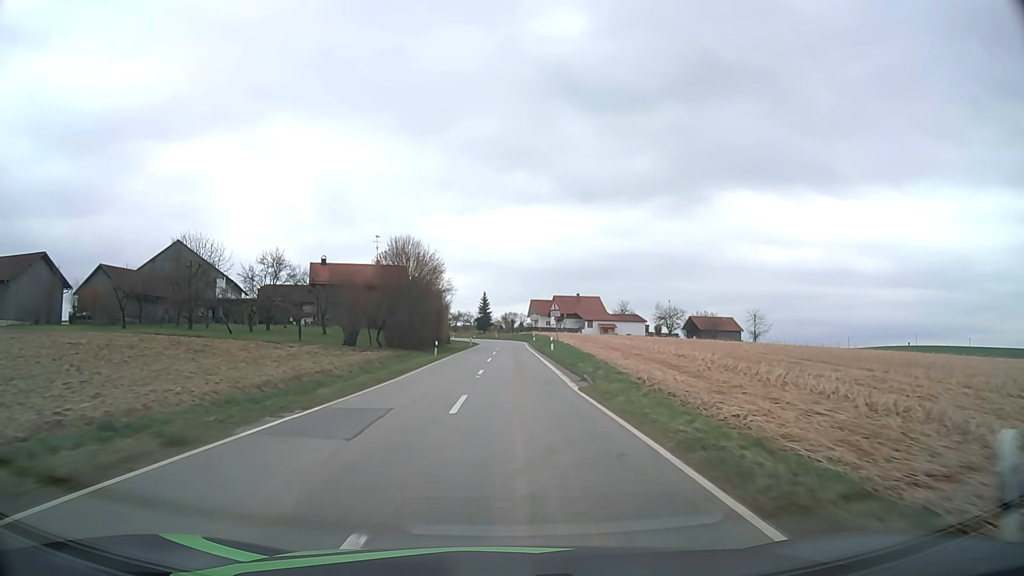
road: tertiary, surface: asphalt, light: Day
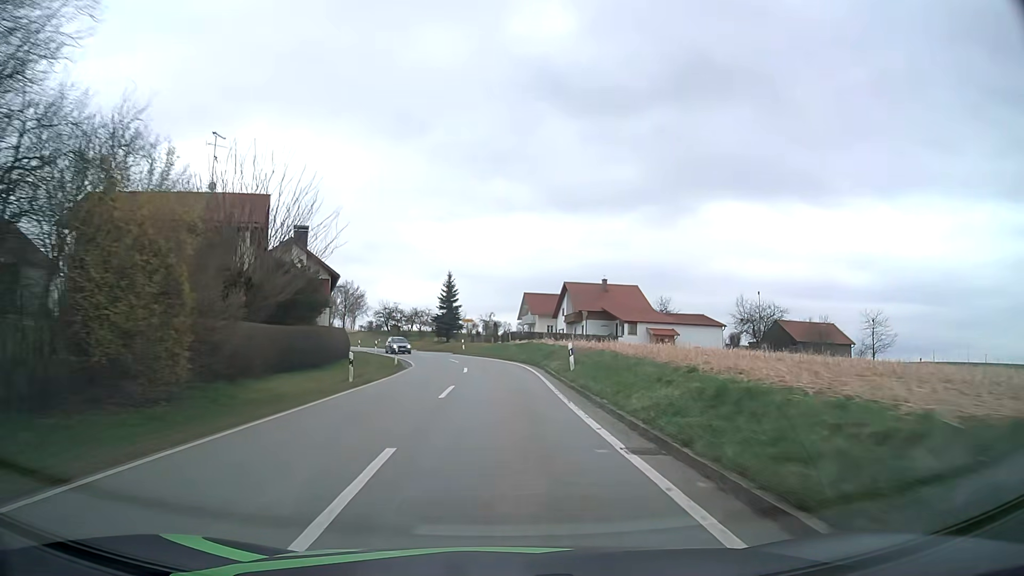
(+0.4, +55.5) m; +1°
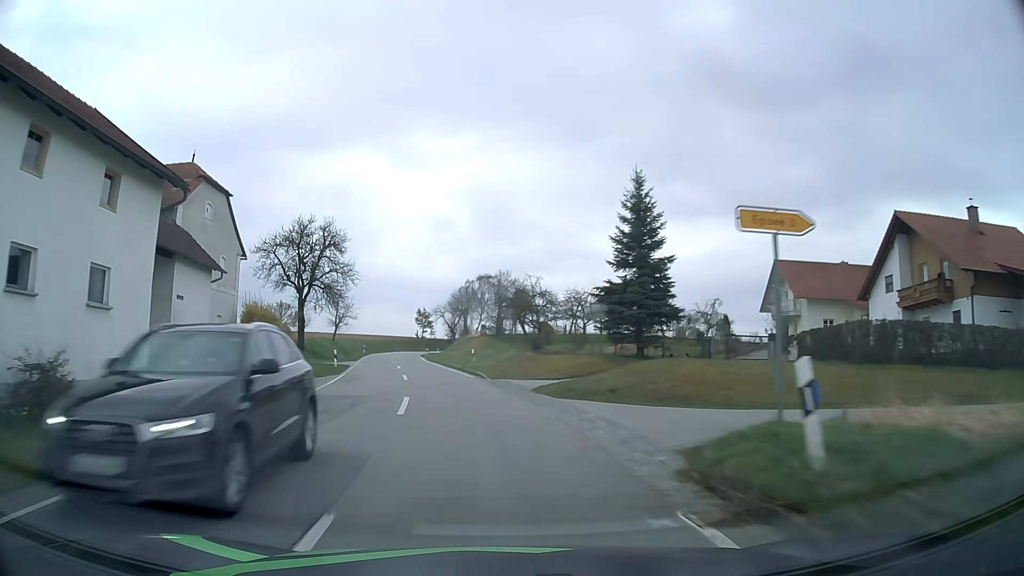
(-3.7, +50.4) m; -16°
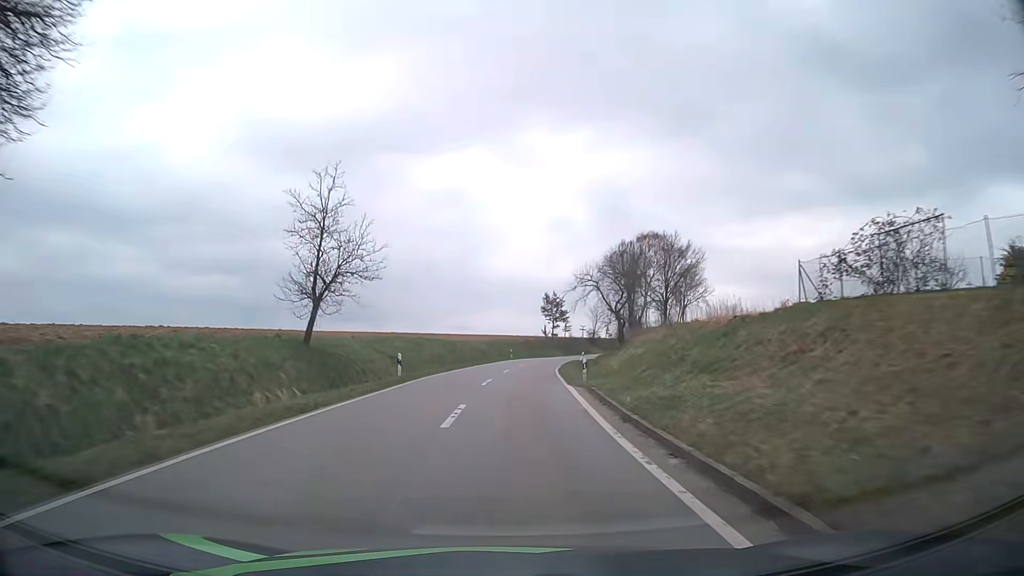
(-6.5, +49.6) m; -11°
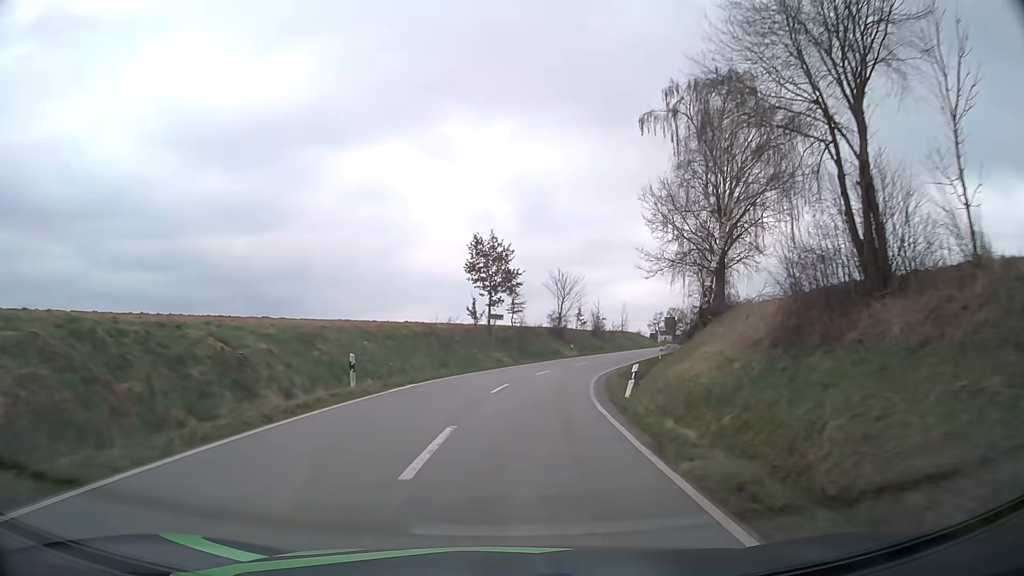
(+2.5, +51.9) m; +6°
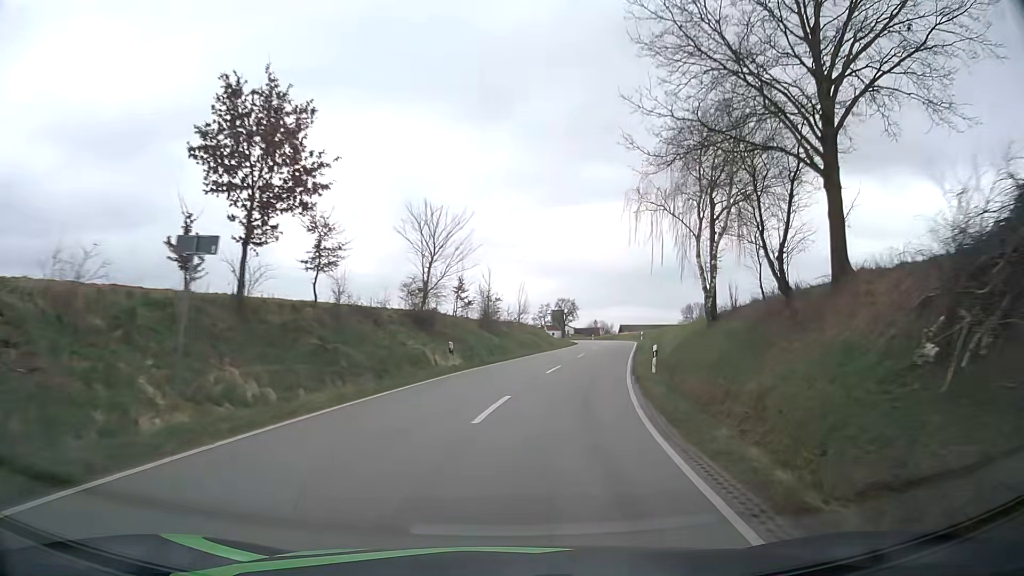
(+2.6, +31.0) m; +10°
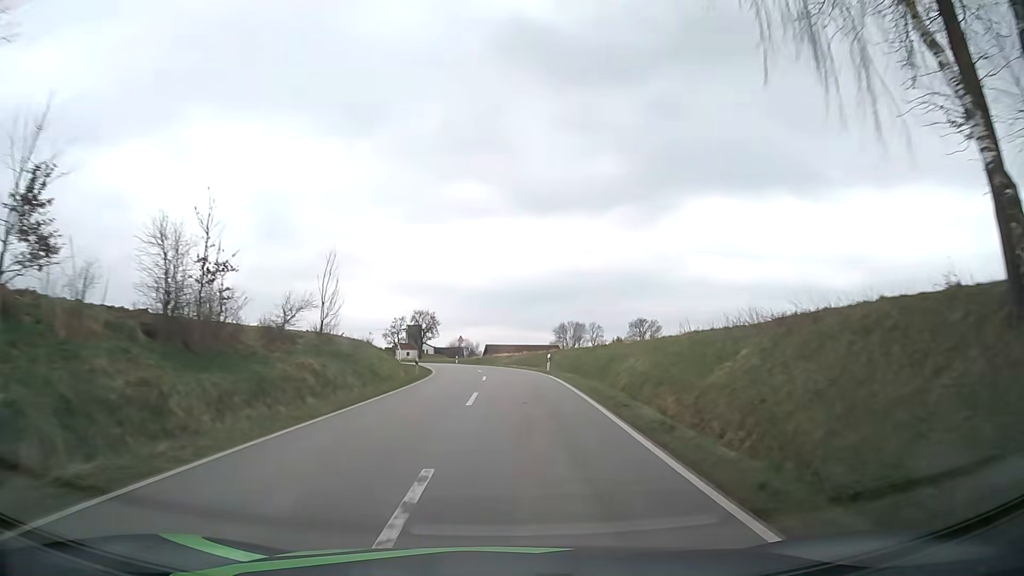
(+3.7, +30.6) m; +12°
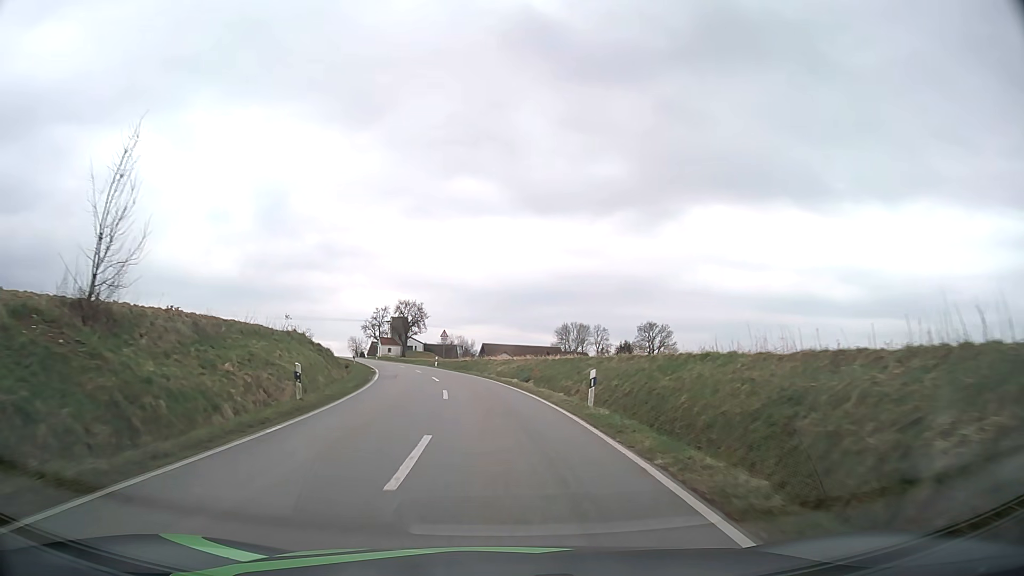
(+0.2, +20.6) m; 0°
(0, +10) (-1, +20) (-2, +30) (-3, +40) (-5, +50) (-8, +59) (-11, +69) (-14, +78) (-17, +88) (-20, +97) m
